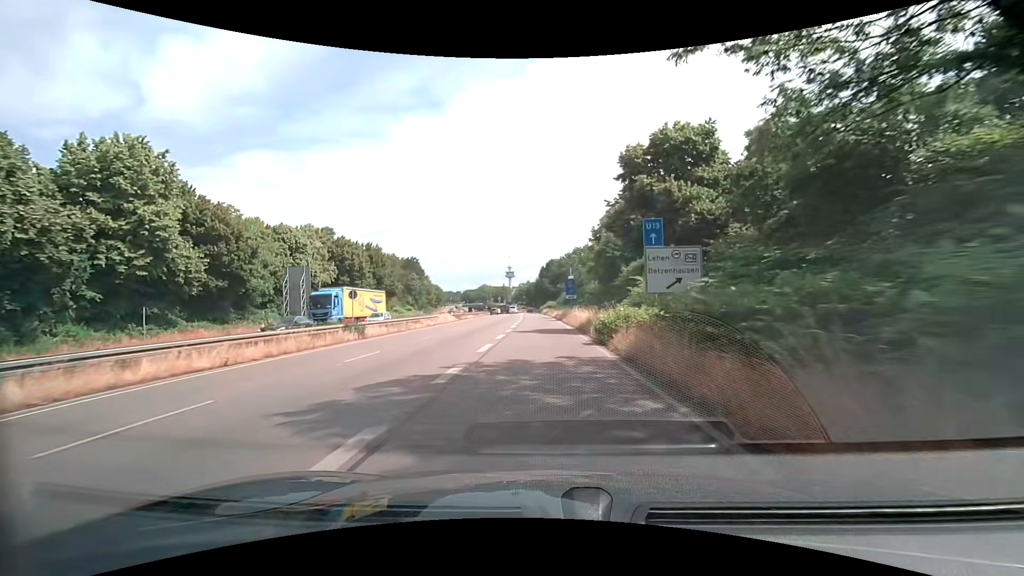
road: trunk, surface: asphalt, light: Day
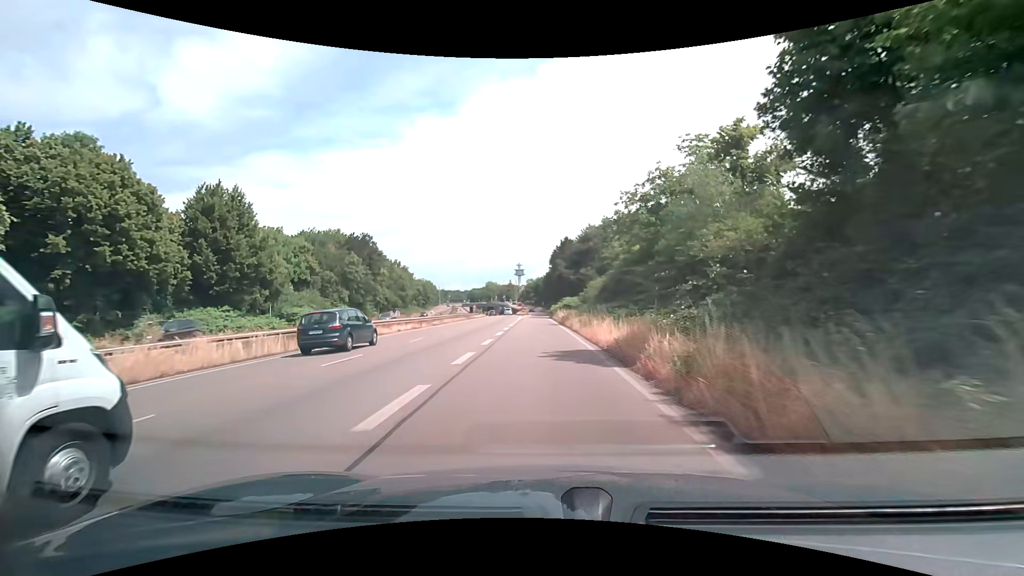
(-0.2, +45.9) m; -1°
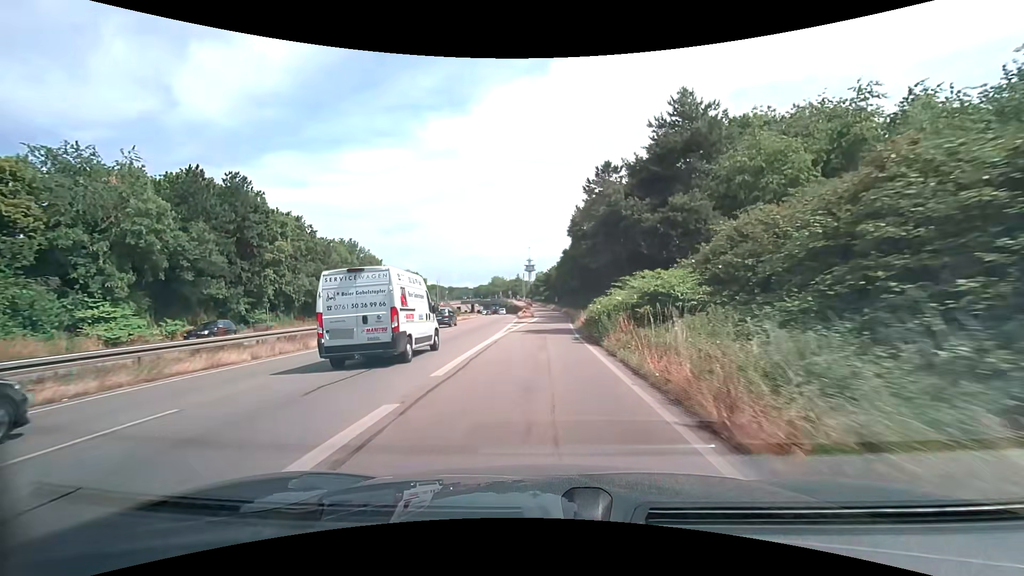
(-0.6, +44.4) m; -1°
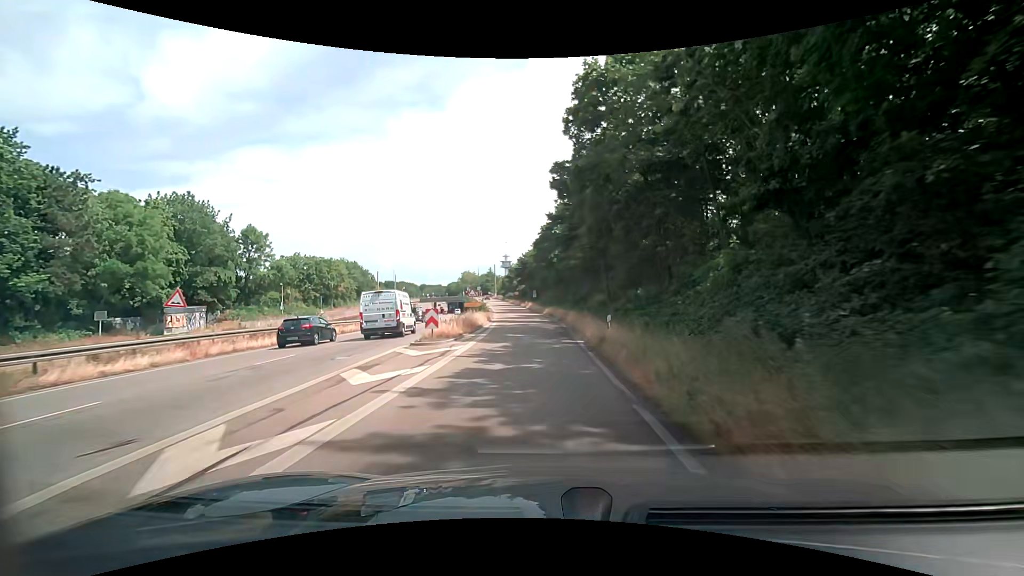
(+0.6, +43.4) m; +2°
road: trunk_link
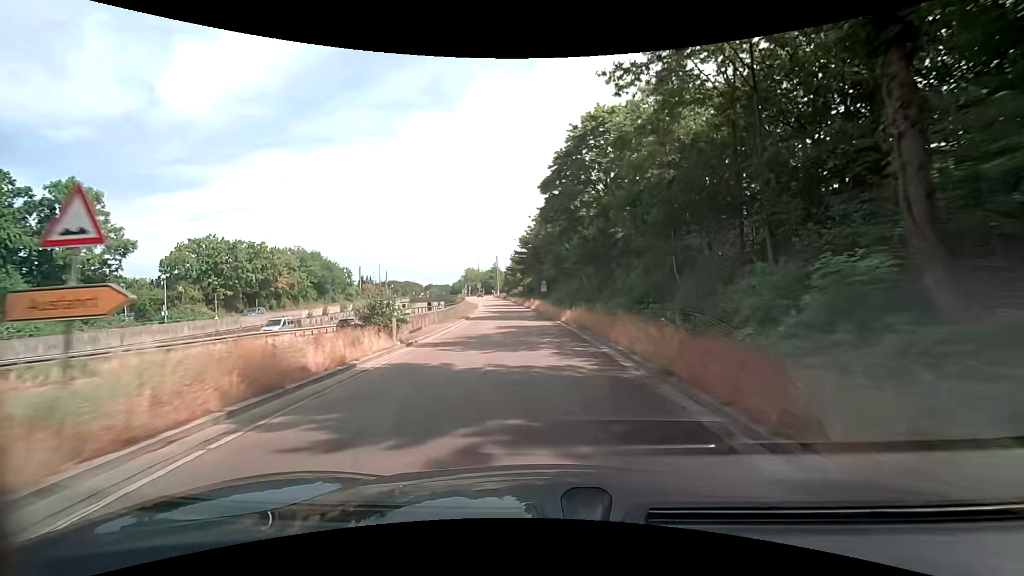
(-0.3, +34.4) m; -1°
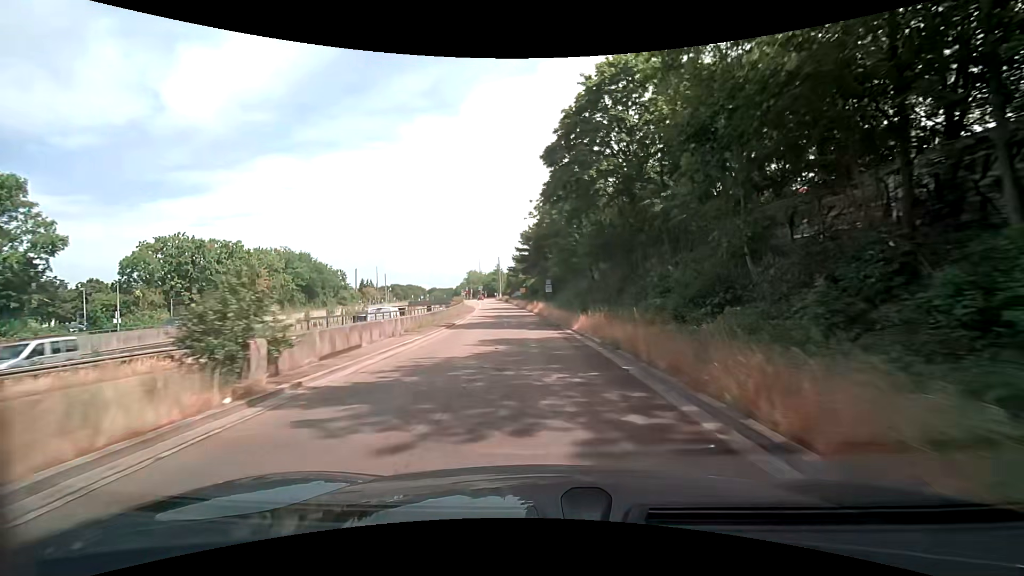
(0.0, +8.5) m; 0°
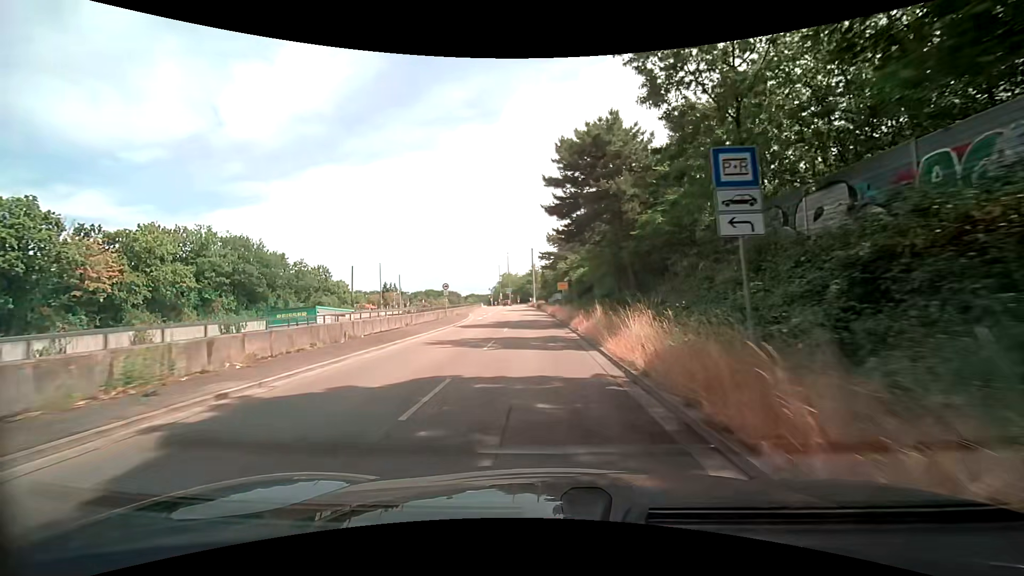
(-1.9, +40.9) m; -5°
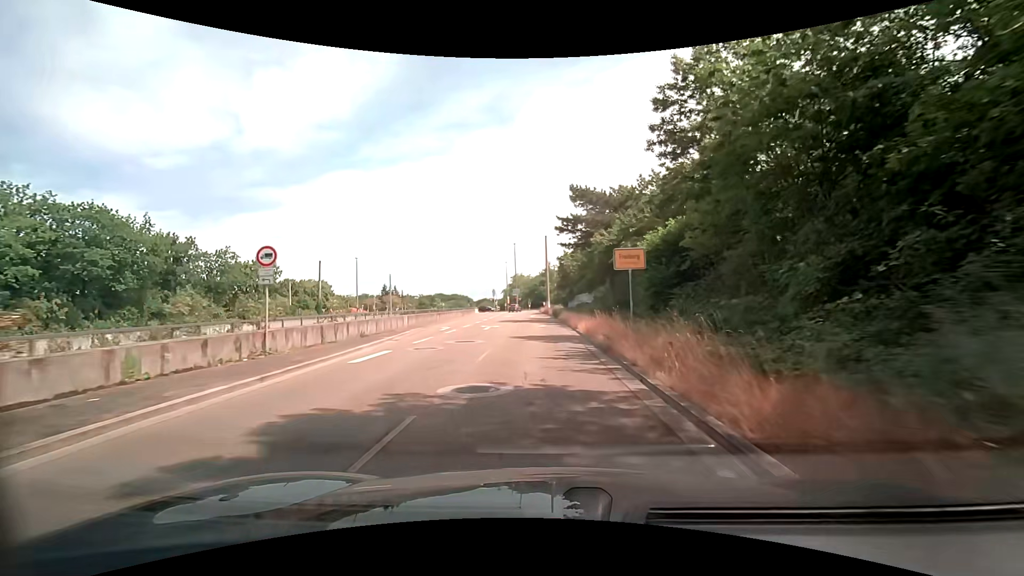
(-0.5, +29.8) m; -2°
